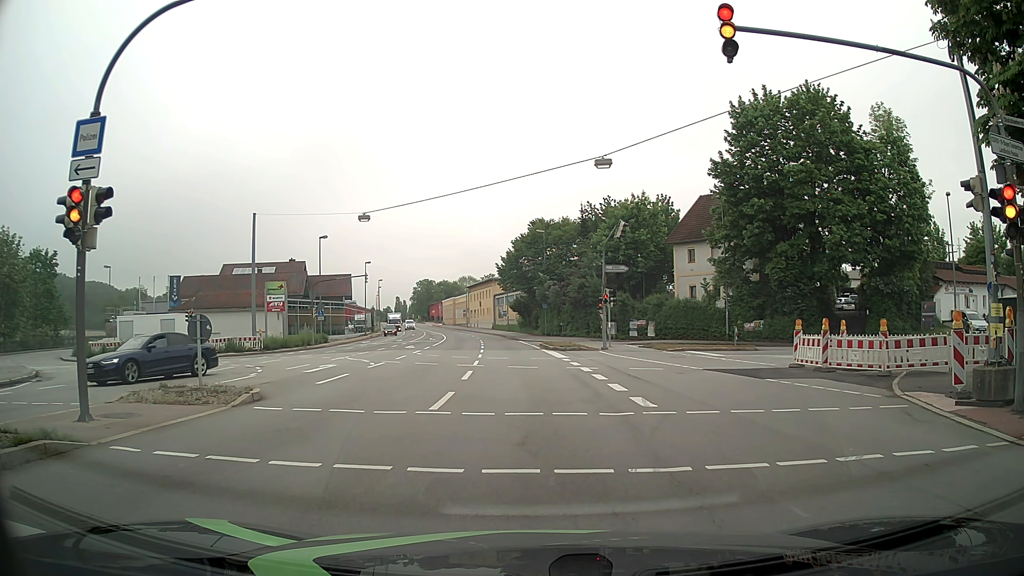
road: primary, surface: asphalt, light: Day
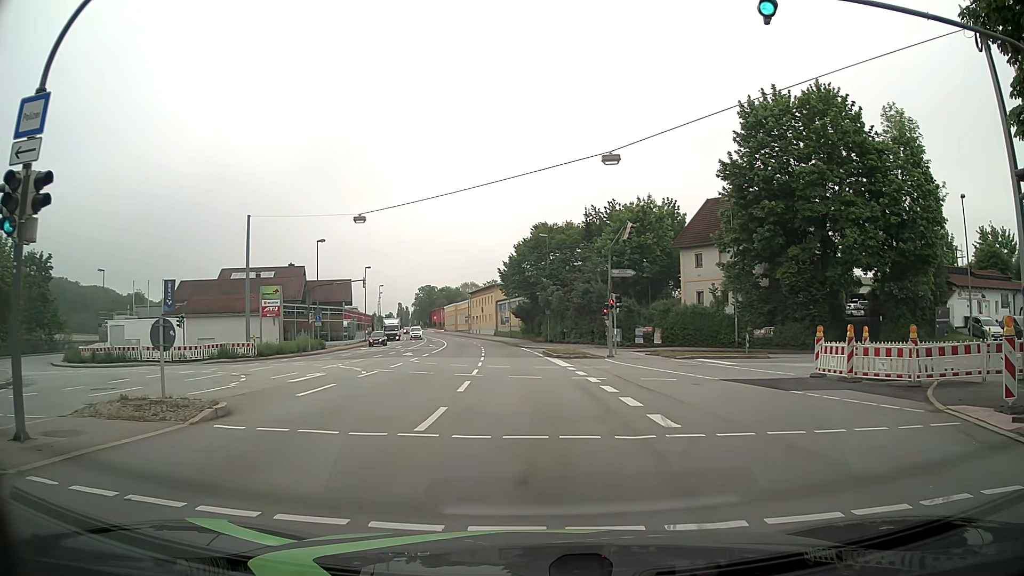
(0.0, +1.9) m; 0°
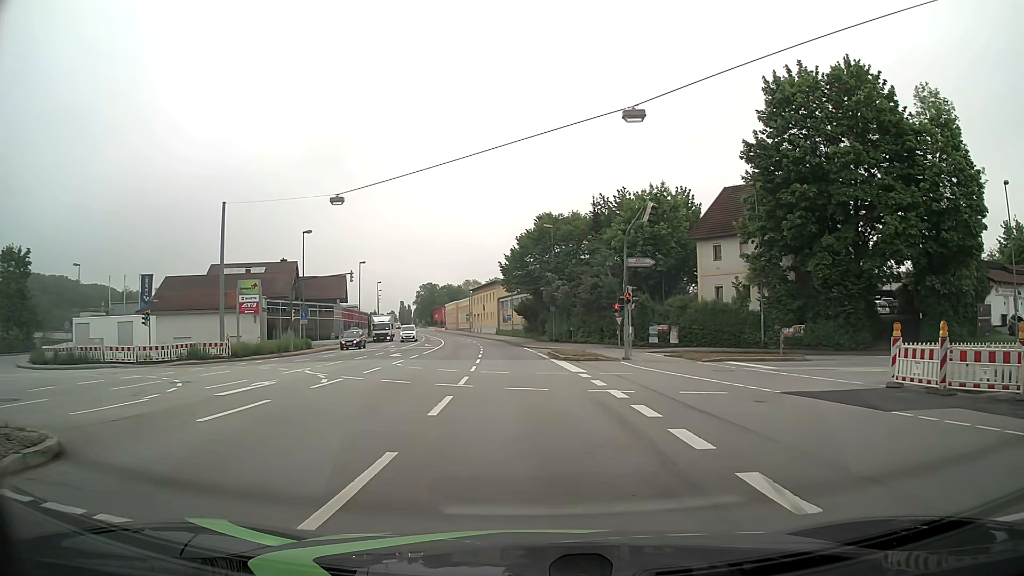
(0.0, +5.3) m; +1°
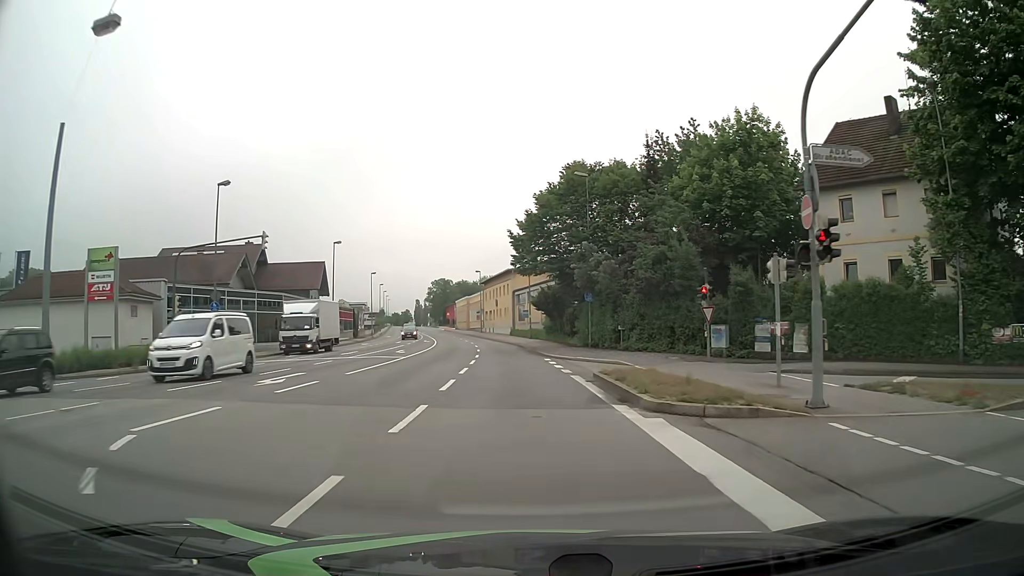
(-0.5, +20.8) m; -3°
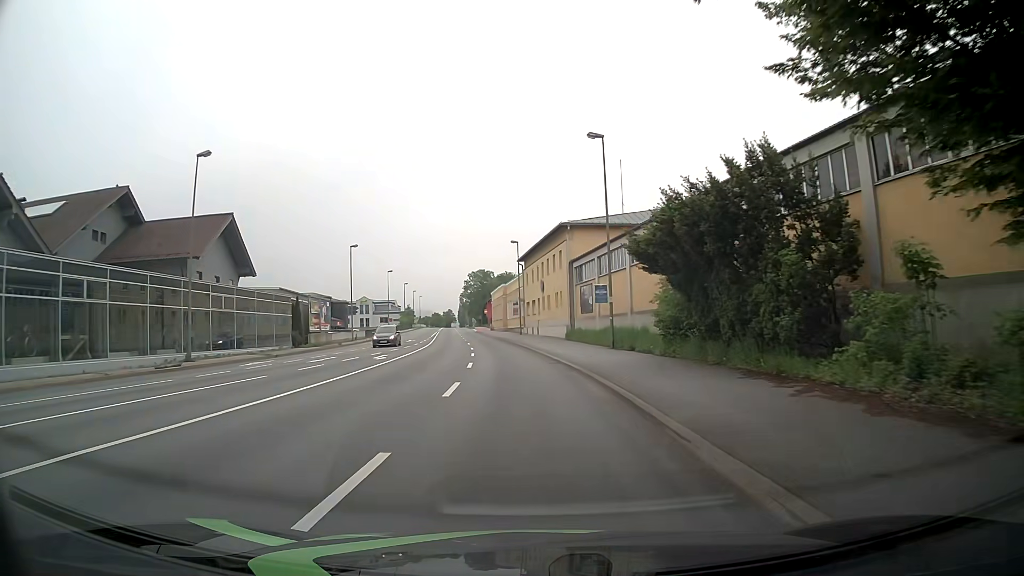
(-1.3, +38.3) m; -4°
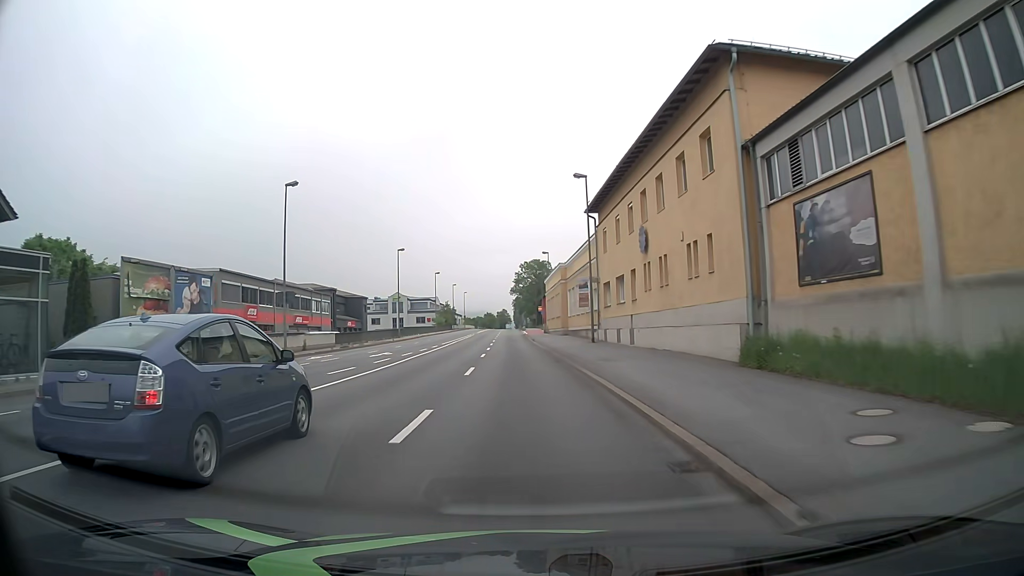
(-1.3, +32.7) m; -6°
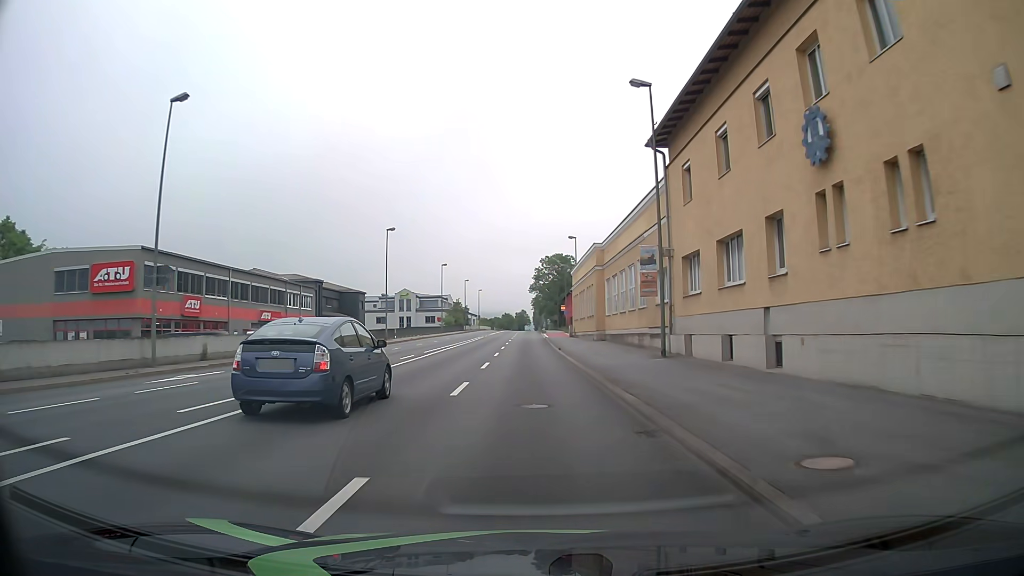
(-0.2, +16.4) m; -1°
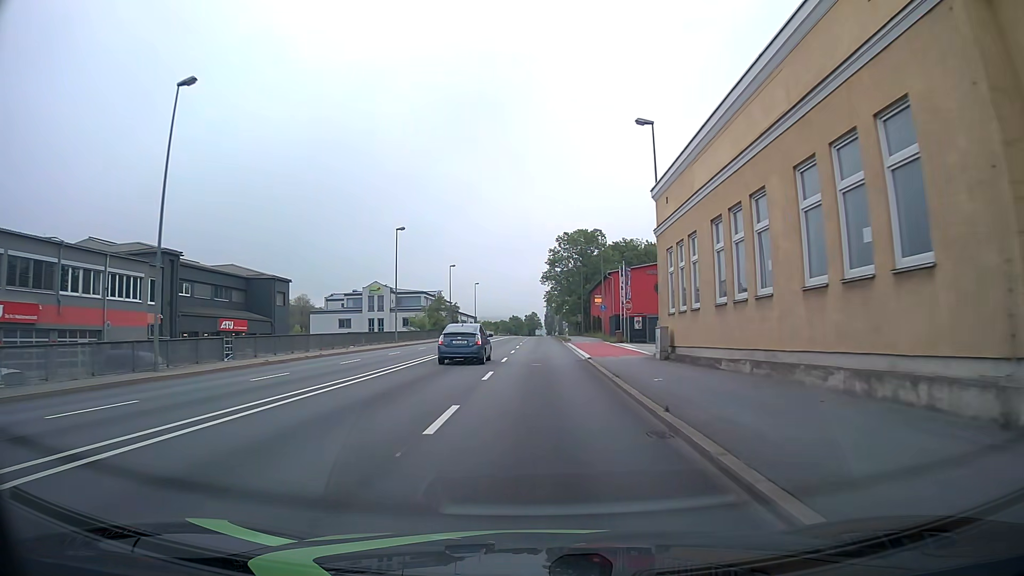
(-0.7, +40.6) m; -1°
(0, +10) (0, +20) (0, +30) (+1, +40) (+1, +50) (+1, +60) (+1, +70) (+1, +80) (+1, +90) (+1, +100) m
